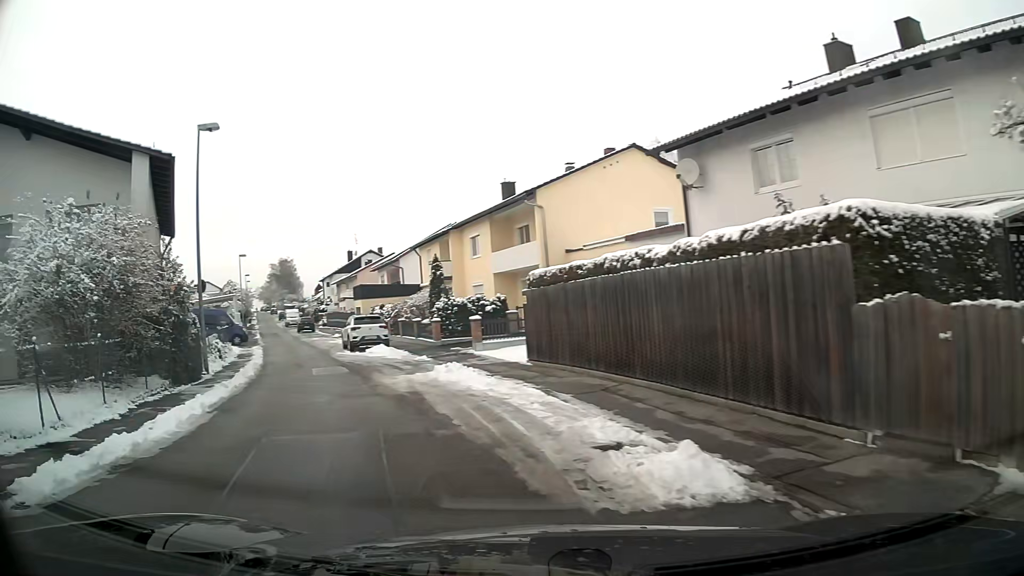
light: Day
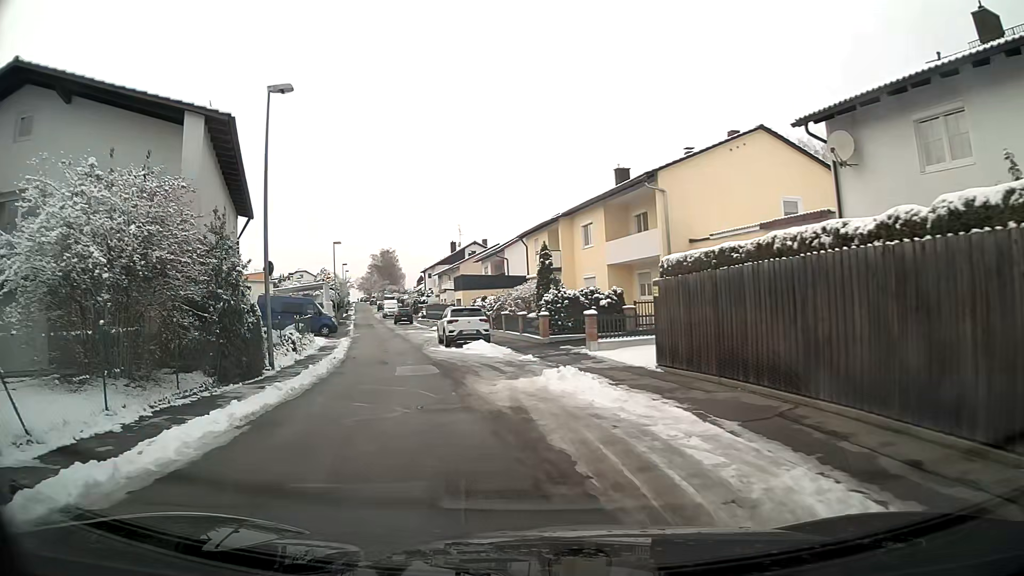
(-0.3, +3.1) m; -8°
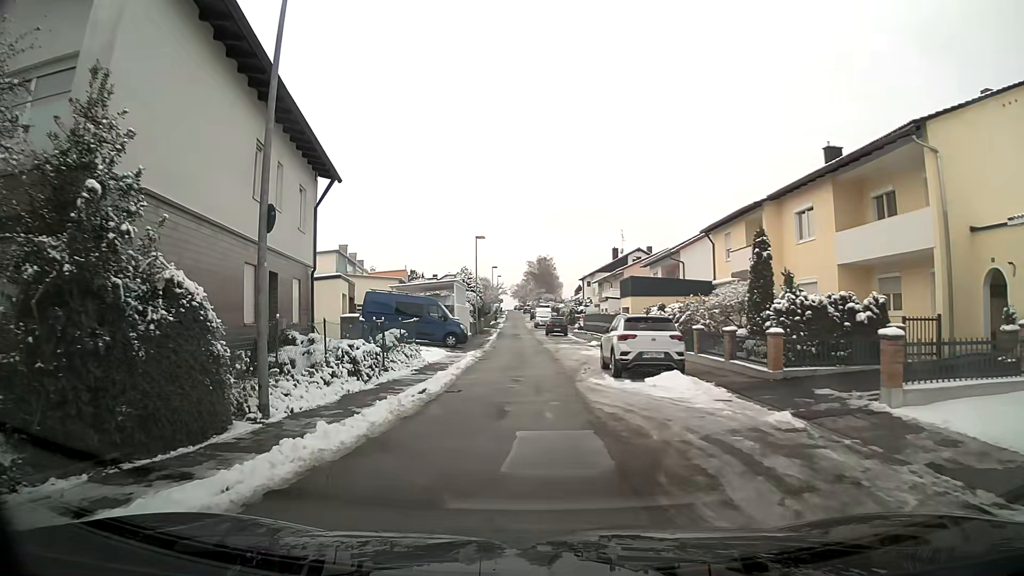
(-1.1, +9.8) m; -12°
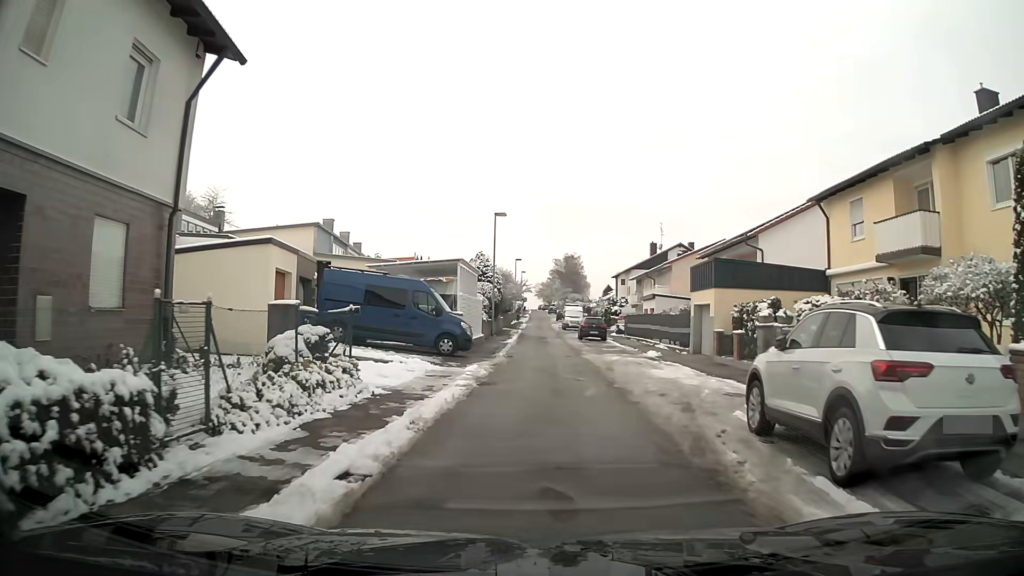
(-0.2, +11.4) m; -1°
(0, +10) (0, +20) (0, +30) (+1, +40) (+1, +50) (+1, +60) (+1, +70) (+1, +80) (+1, +90) (+1, +100) m
